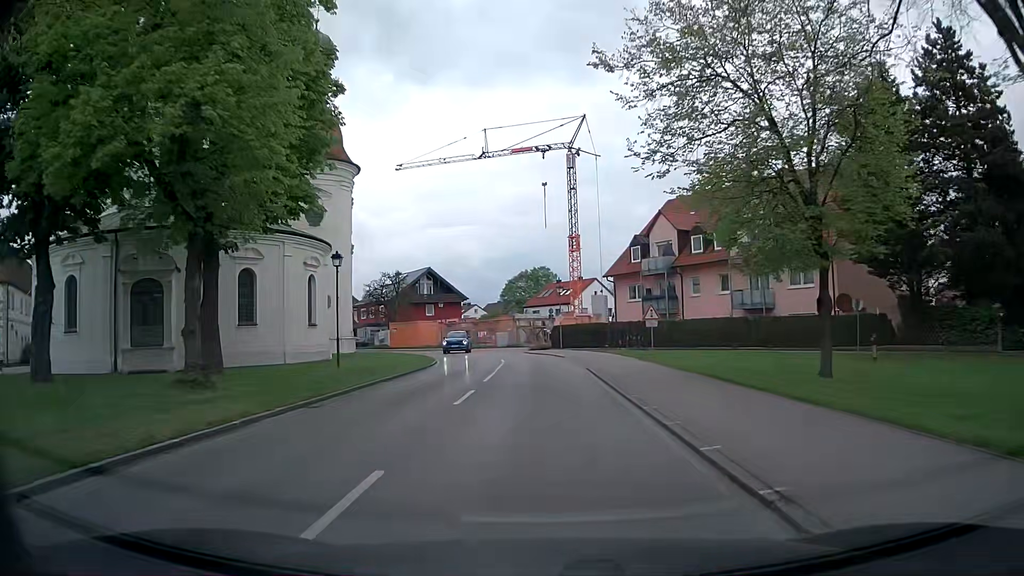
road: tertiary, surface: asphalt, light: Day
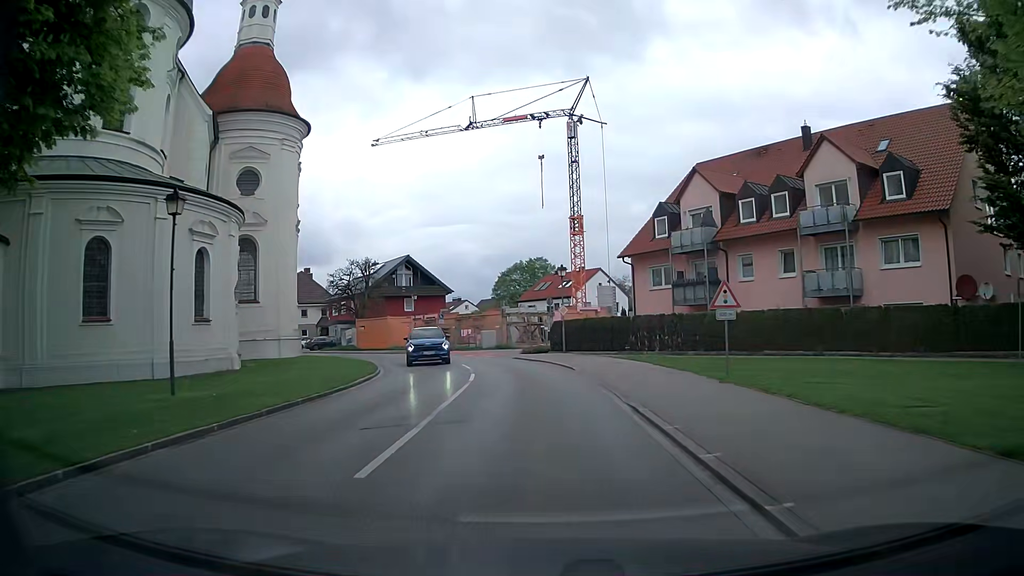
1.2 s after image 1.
(-0.1, +12.5) m; 0°
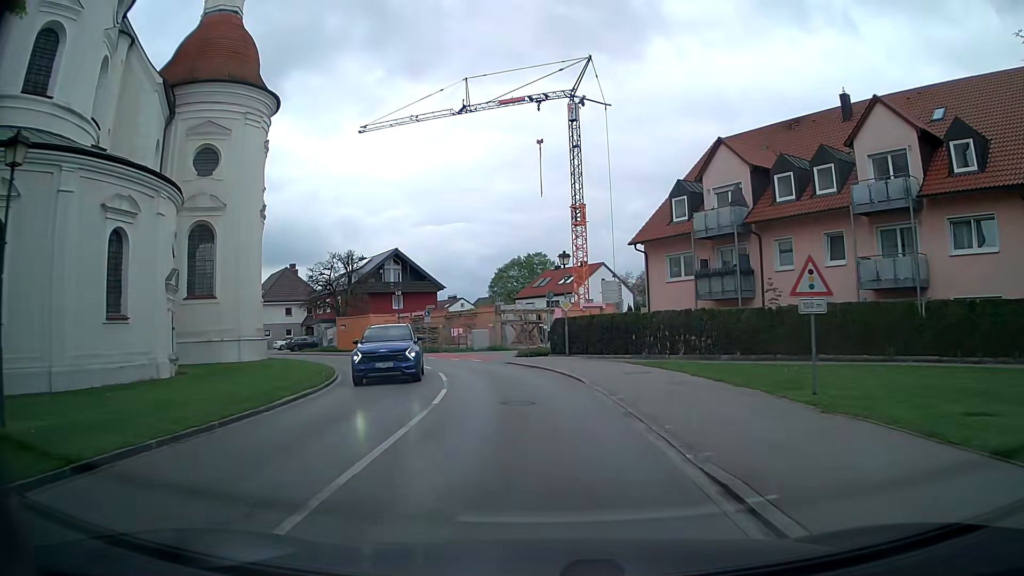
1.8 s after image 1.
(+0.1, +5.8) m; 0°
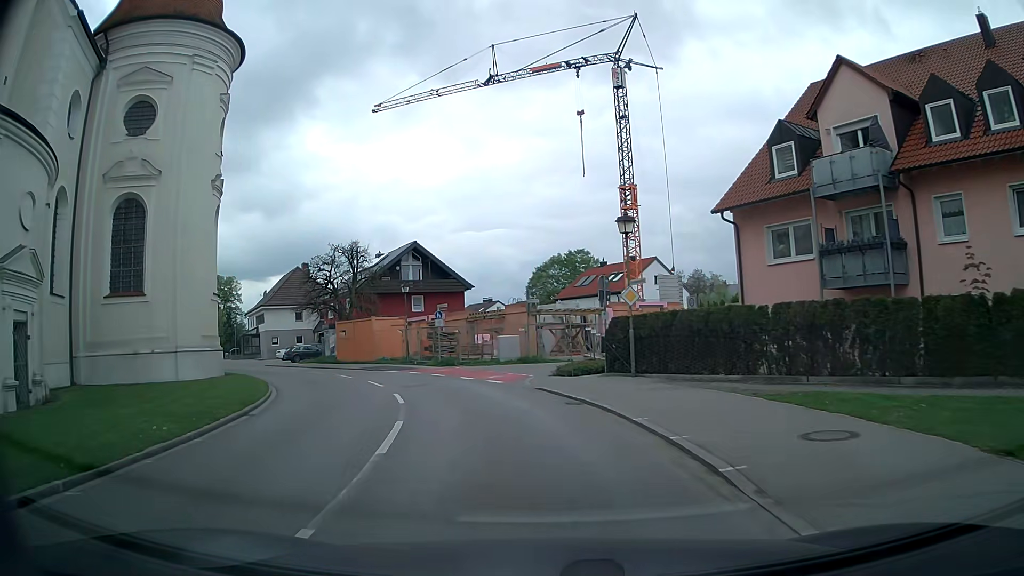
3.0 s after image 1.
(-0.1, +10.6) m; -3°
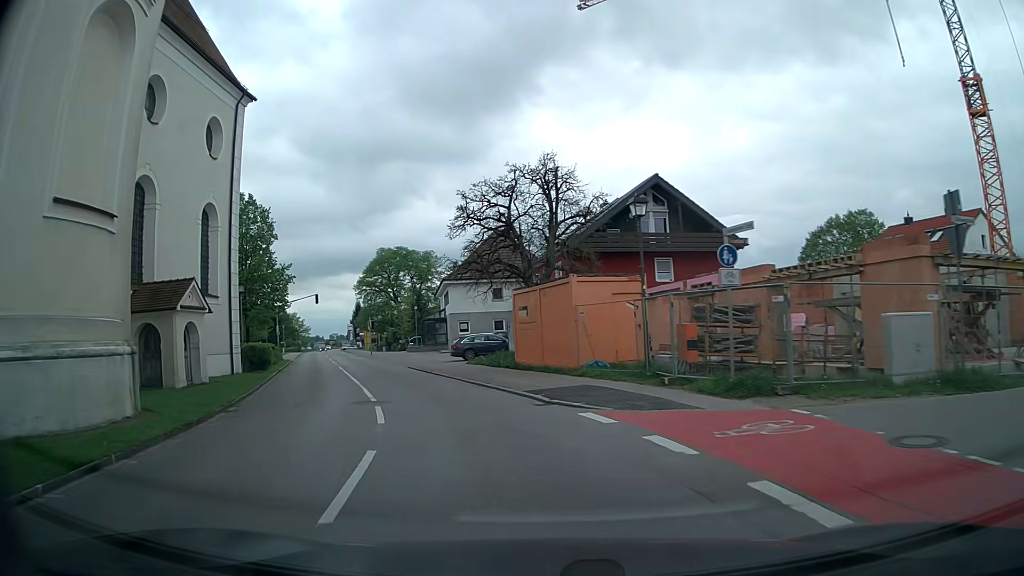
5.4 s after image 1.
(-3.6, +21.9) m; -20°
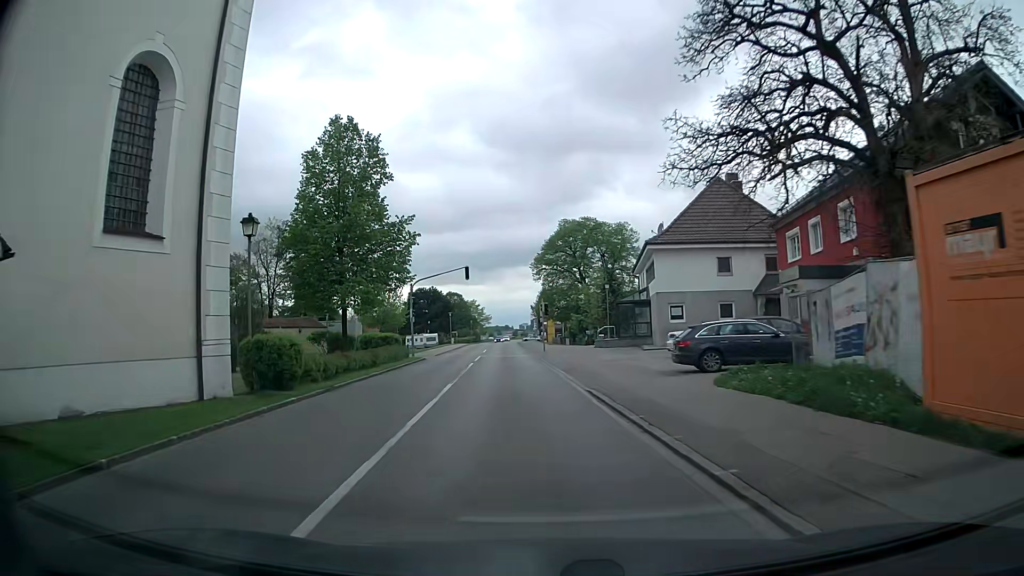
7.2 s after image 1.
(-3.1, +18.0) m; -17°
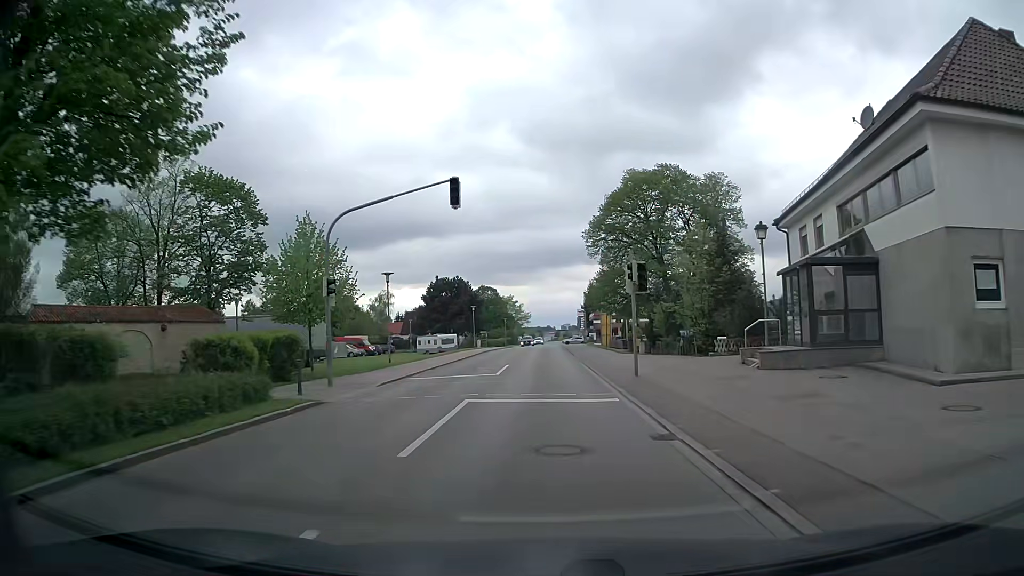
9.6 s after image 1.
(-1.6, +26.7) m; -4°
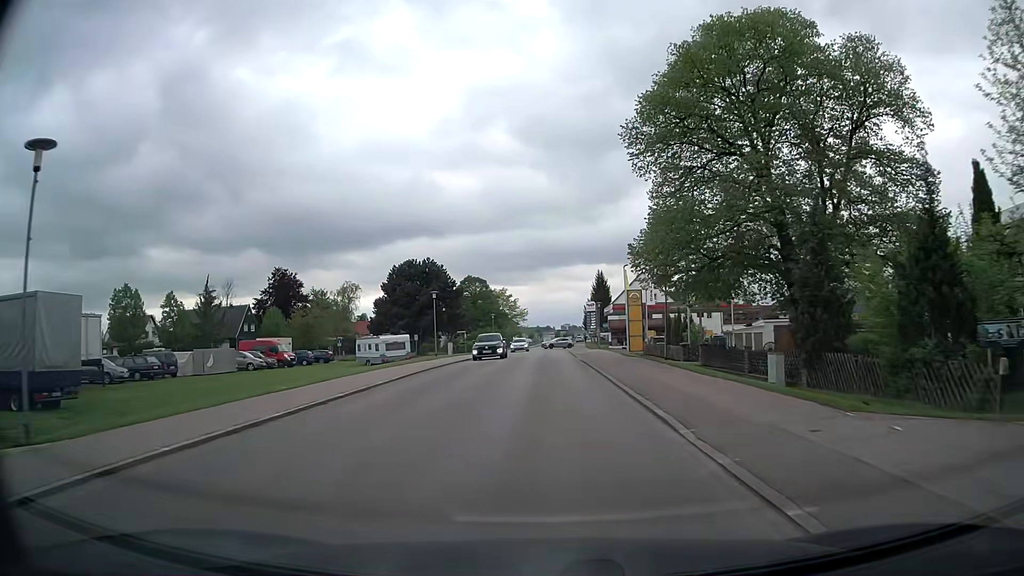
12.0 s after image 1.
(-0.1, +29.0) m; 0°
(0, +10) (0, +20) (0, +30) (0, +40) (0, +50) (0, +60) (+1, +70) (+1, +80) (+1, +90) (+2, +100) m
